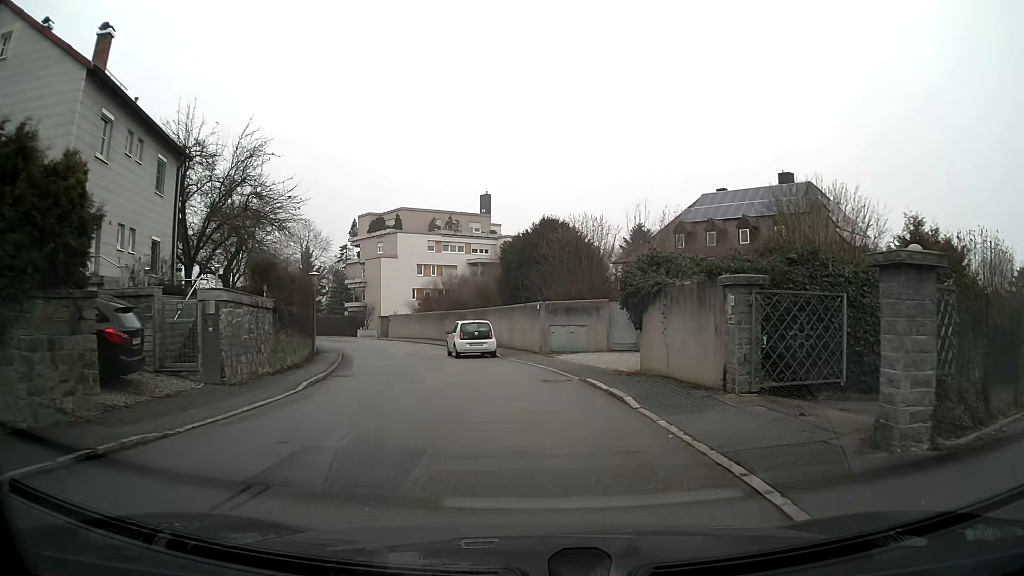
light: Day
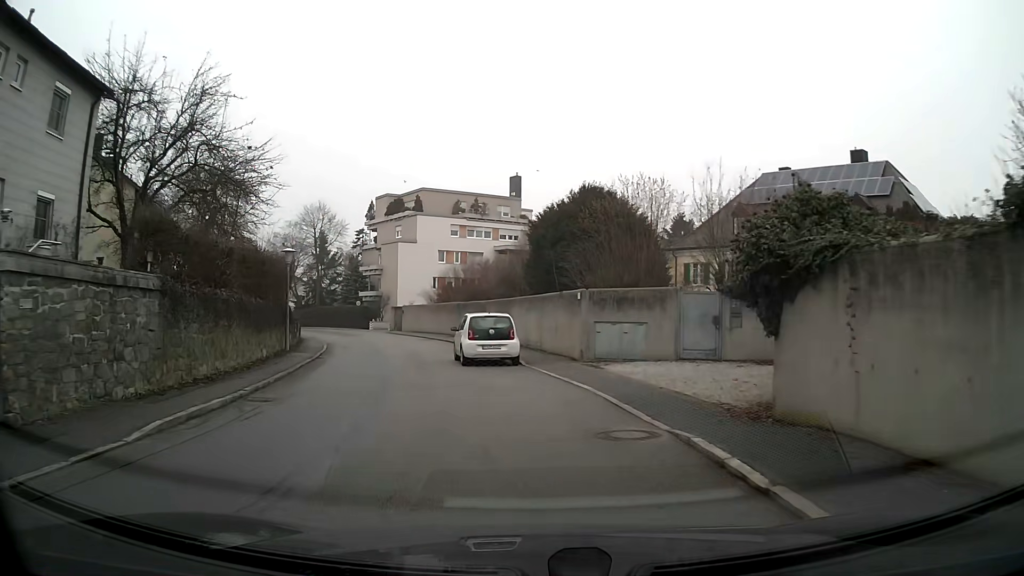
(-0.2, +7.5) m; -5°
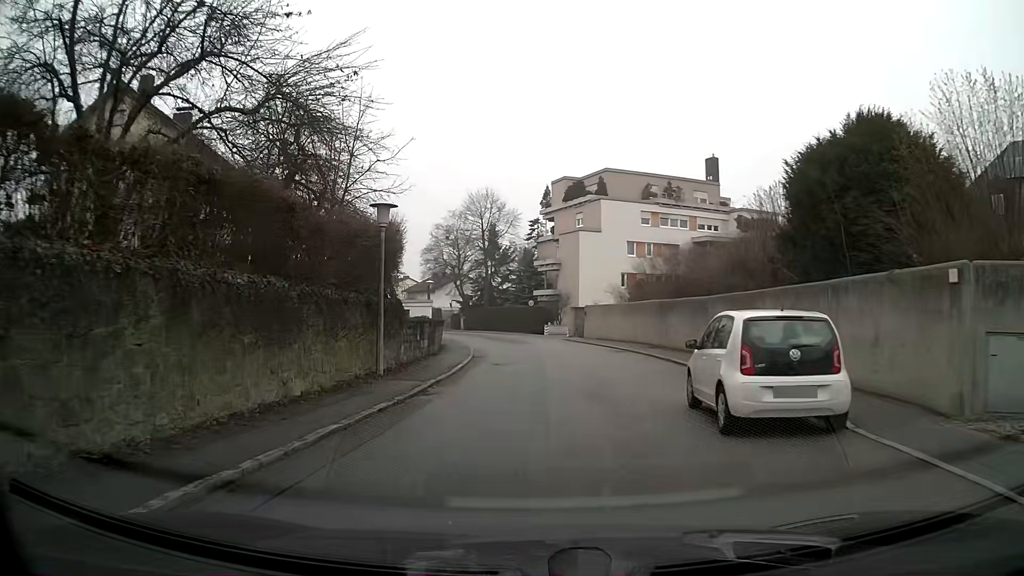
(-1.5, +10.9) m; -14°
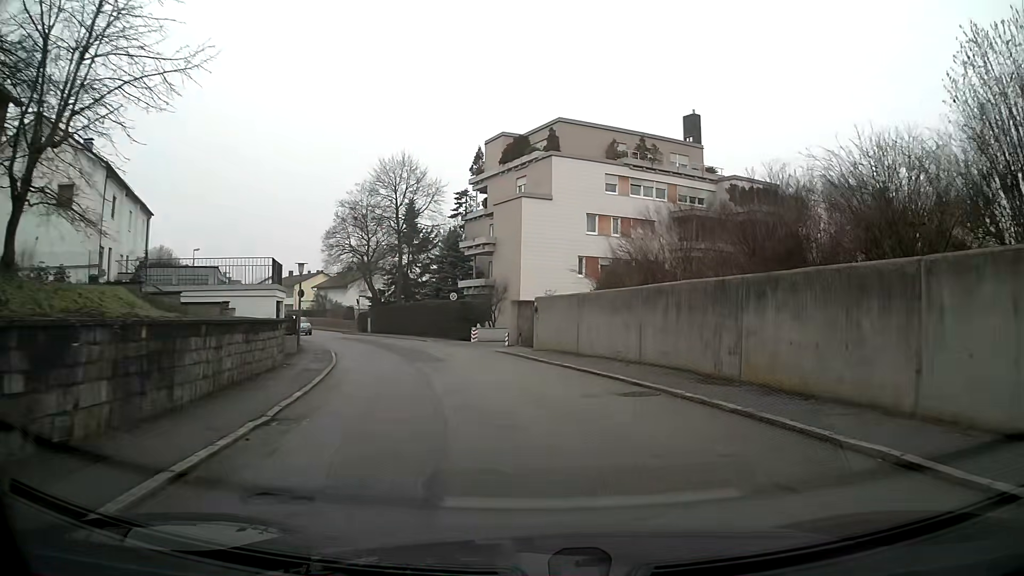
(+0.7, +15.9) m; +6°
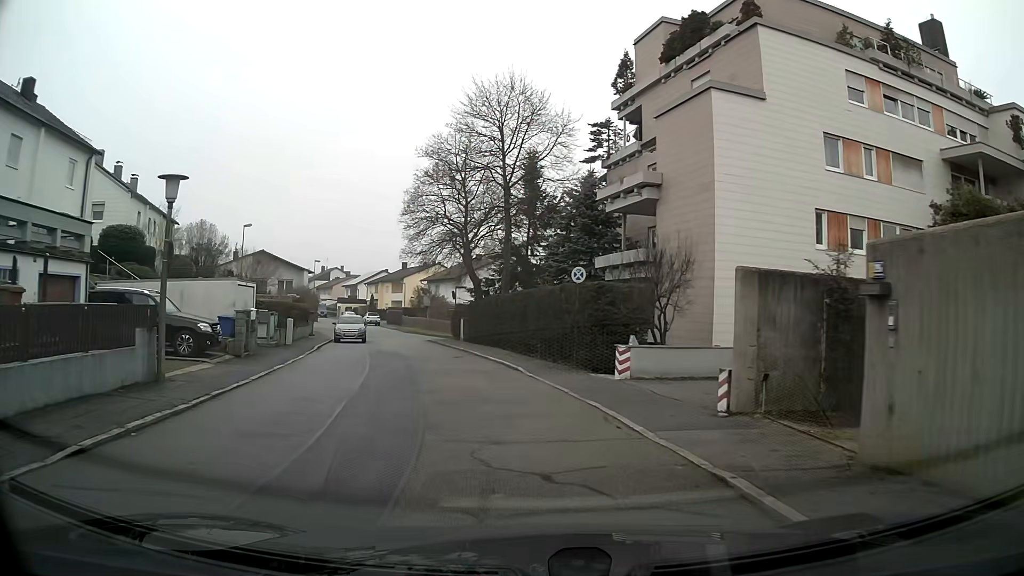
(-1.8, +20.5) m; -14°
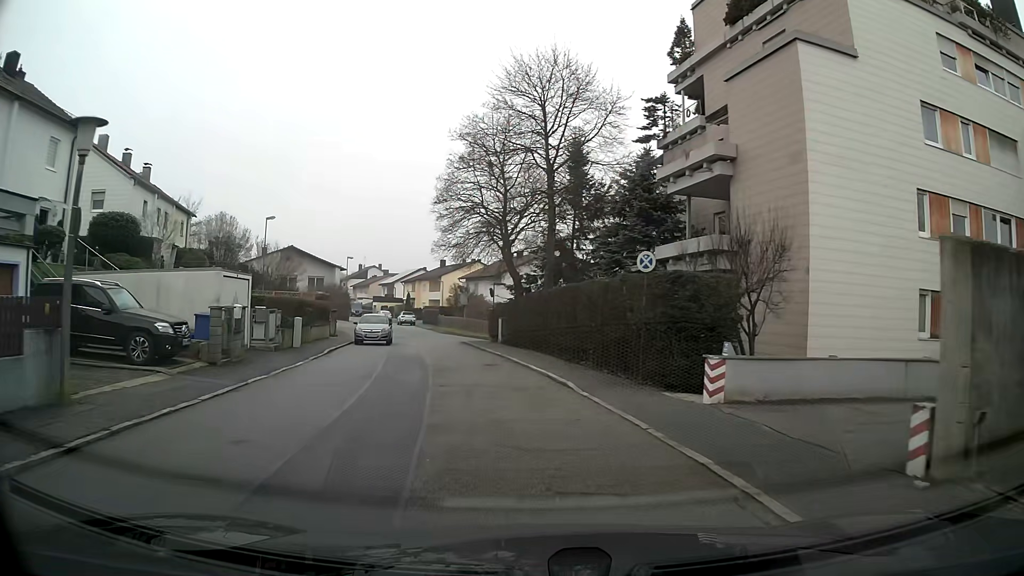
(-0.1, +4.2) m; -3°
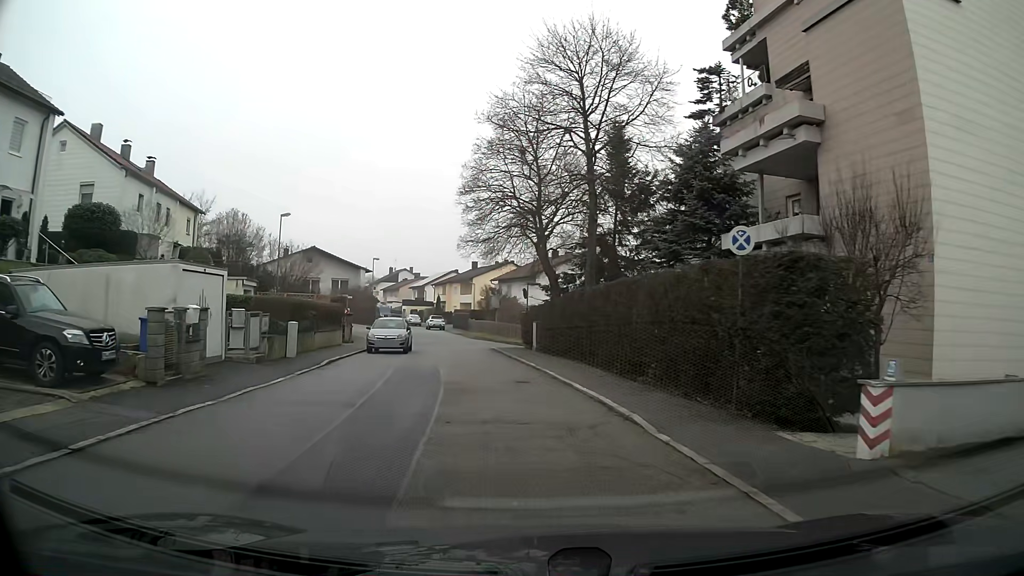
(-0.1, +4.2) m; -3°
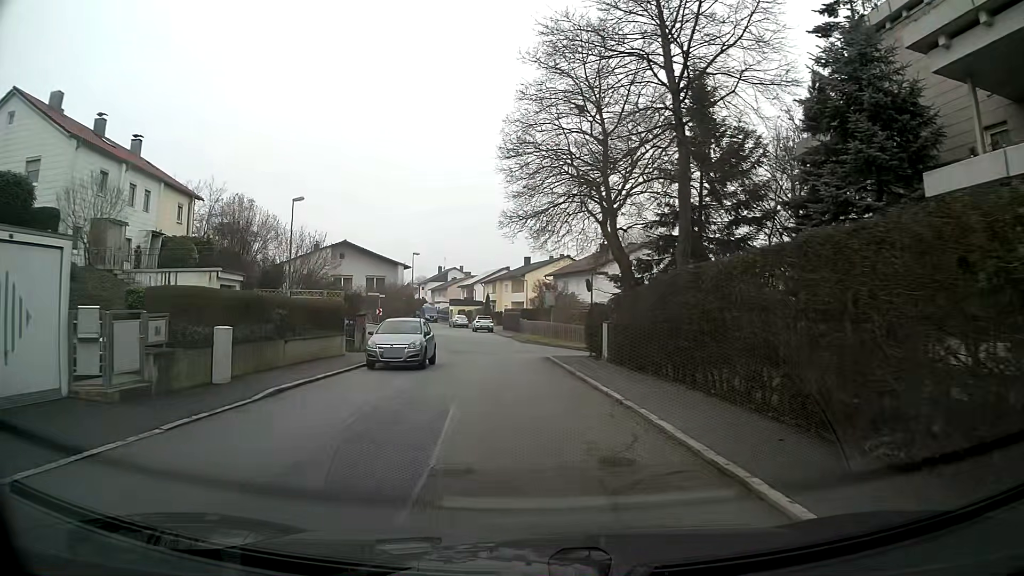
(-0.3, +8.5) m; -4°
(0, +10) (-1, +20) (-1, +30) (-2, +40) (-3, +50) (-6, +59) (-8, +69) (-11, +79) (-13, +88) (-16, +98) m
